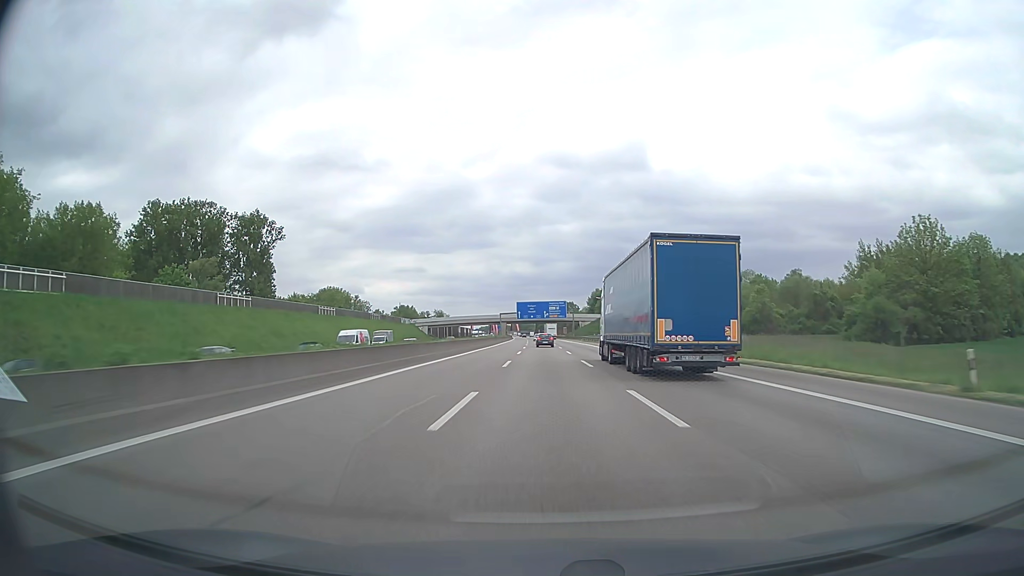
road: motorway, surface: asphalt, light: Day
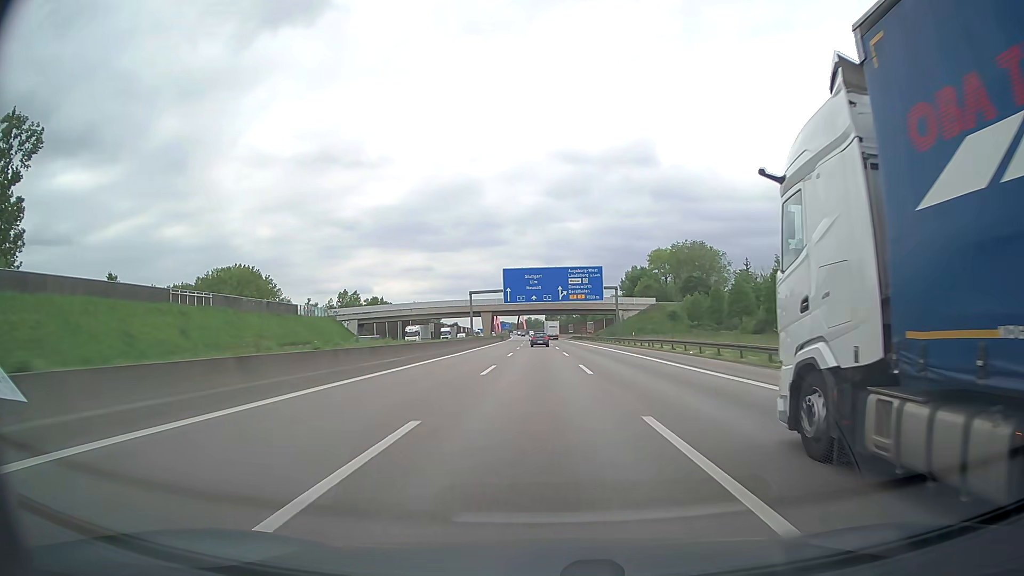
(-0.6, +95.7) m; -1°
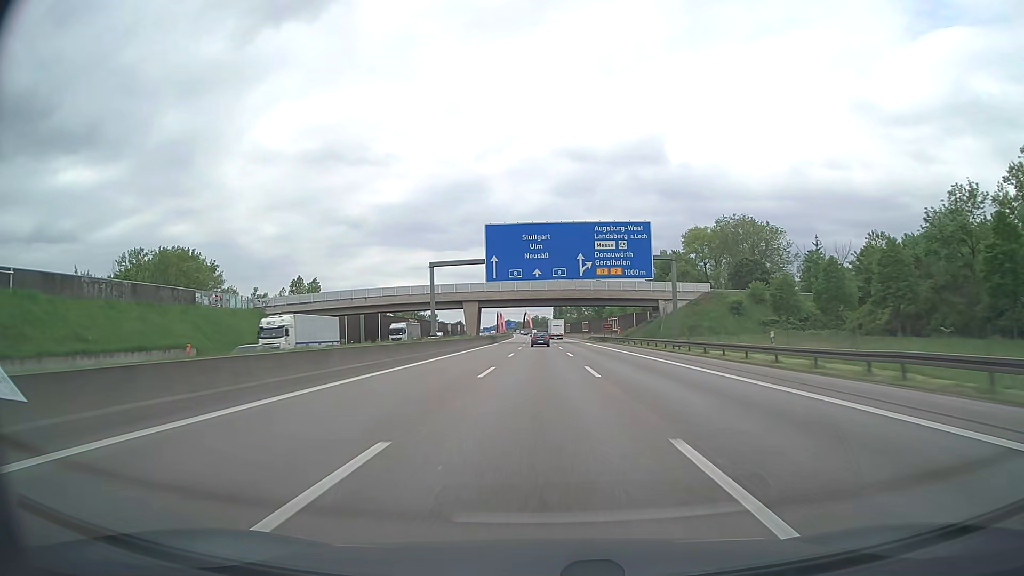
(-0.2, +38.2) m; -1°
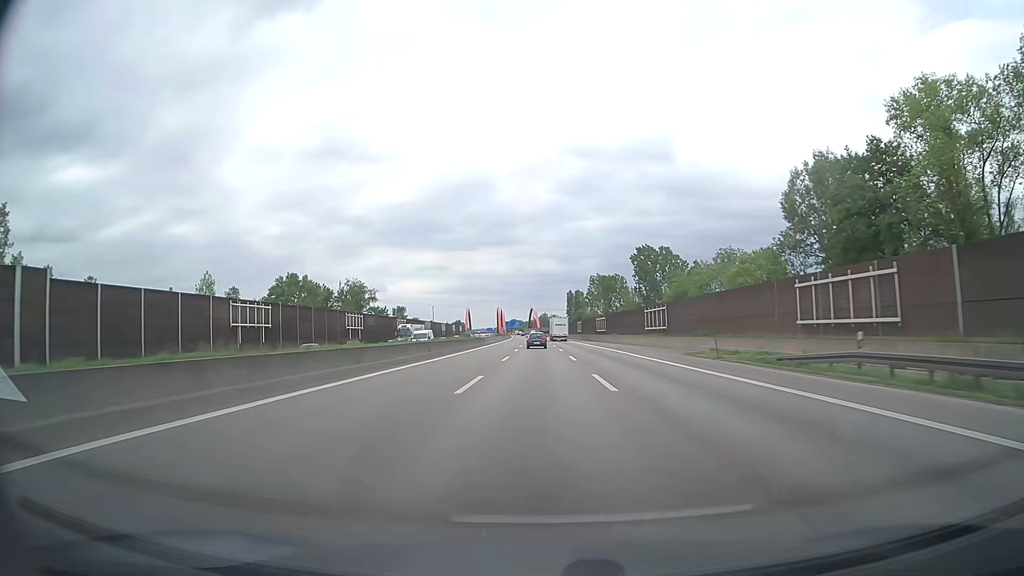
(-0.7, +95.5) m; -1°
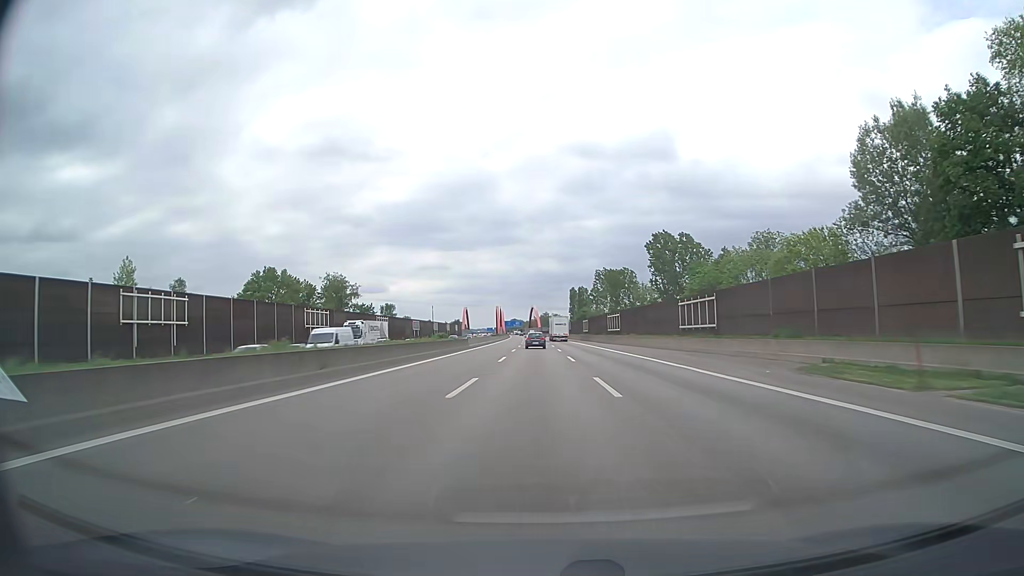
(0.0, +19.1) m; 0°
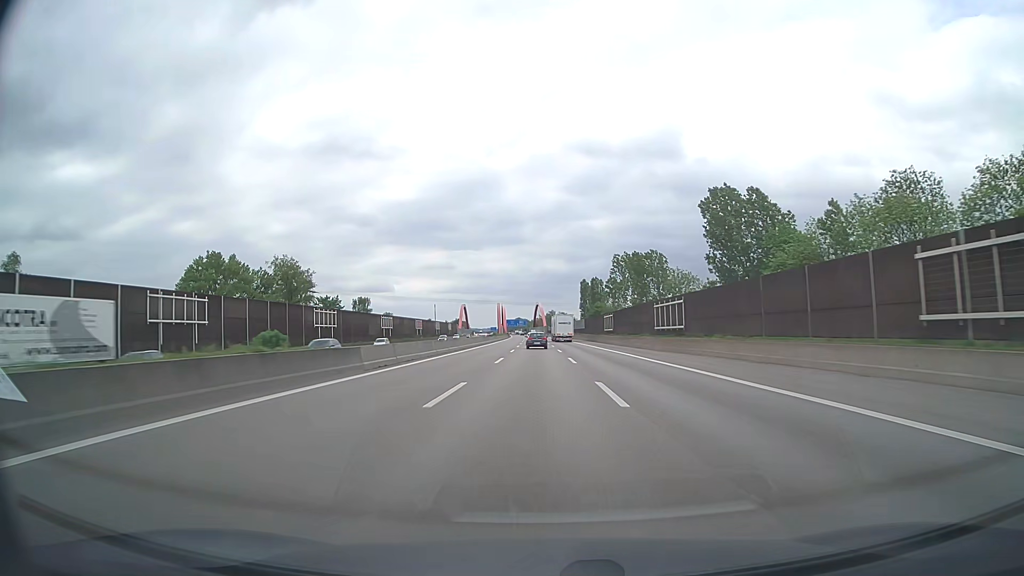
(-0.1, +38.2) m; 0°
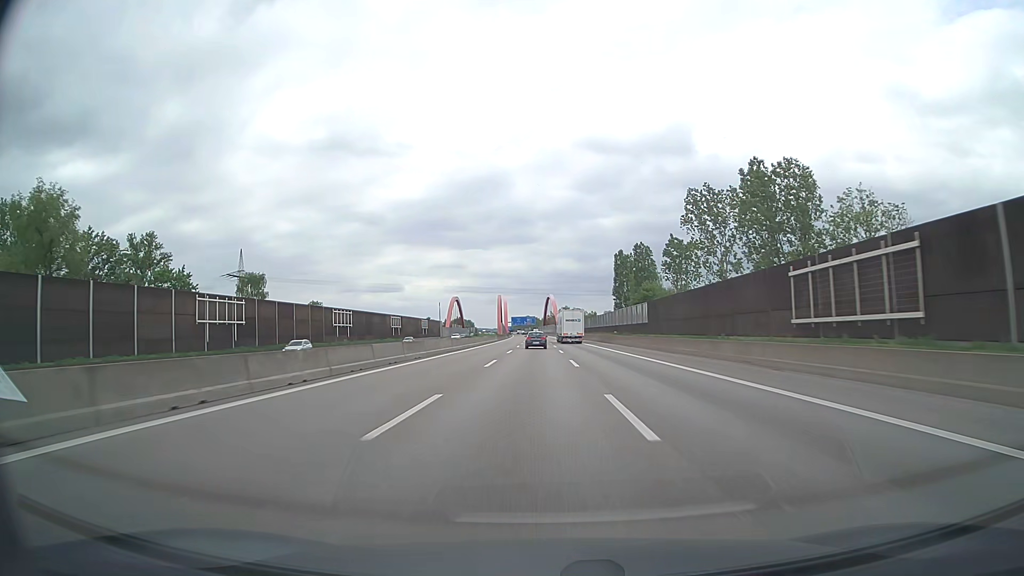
(-0.6, +76.0) m; -1°
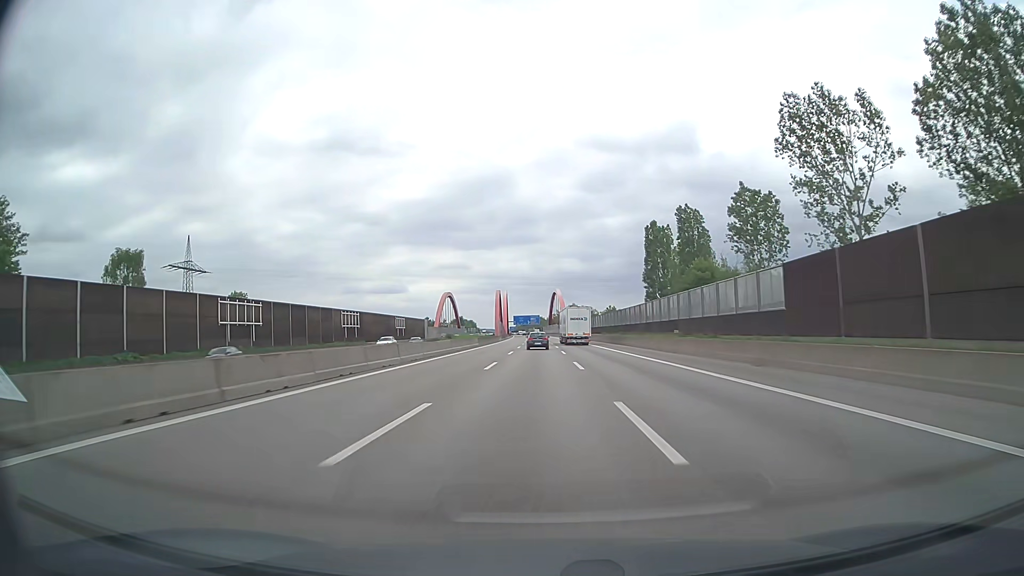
(-0.1, +37.8) m; 0°
(0, +10) (0, +20) (0, +30) (0, +40) (0, +50) (0, +60) (0, +70) (-1, +80) (-1, +90) (-1, +100) m
